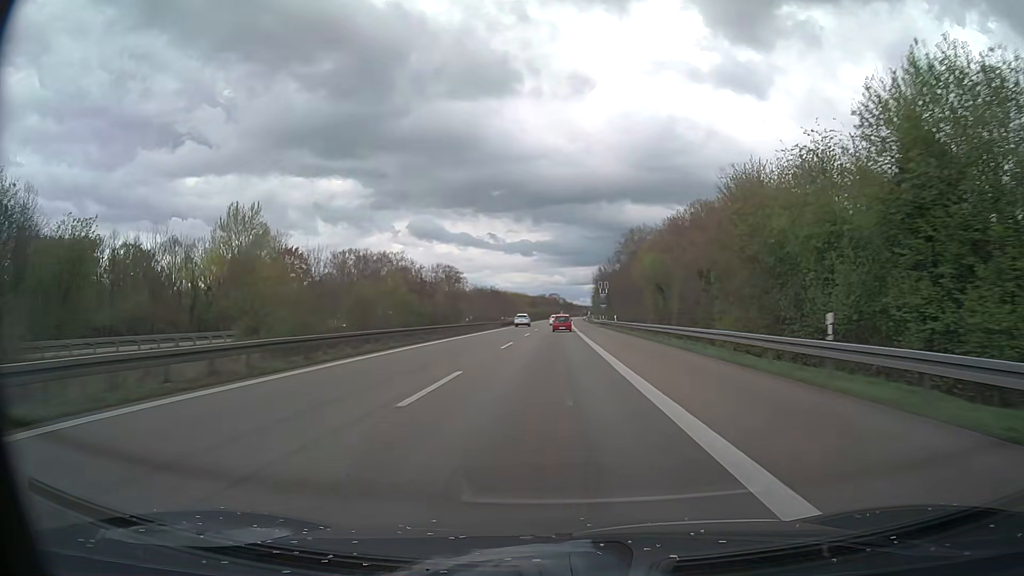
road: motorway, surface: asphalt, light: Day
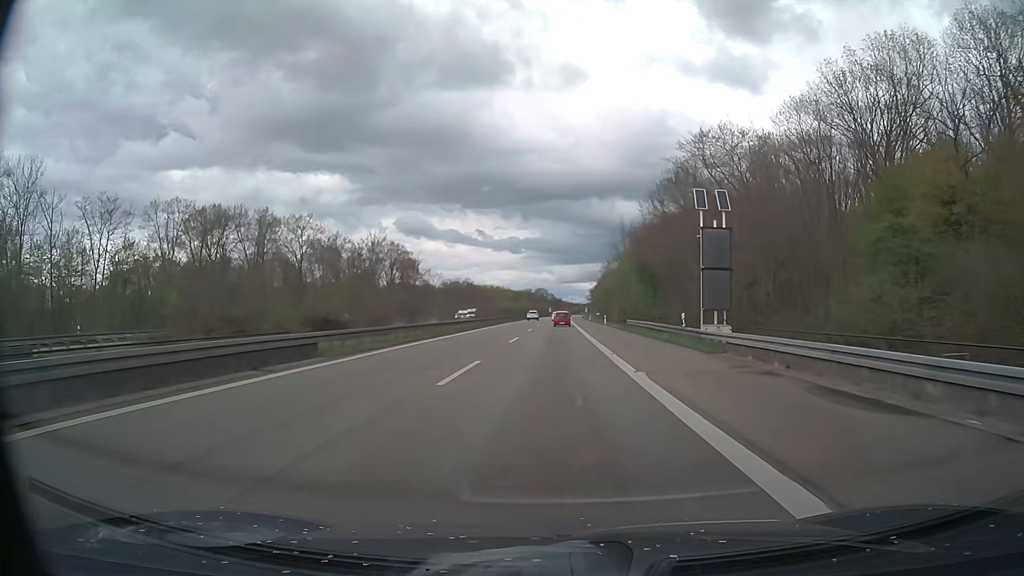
(+0.7, +87.2) m; +1°
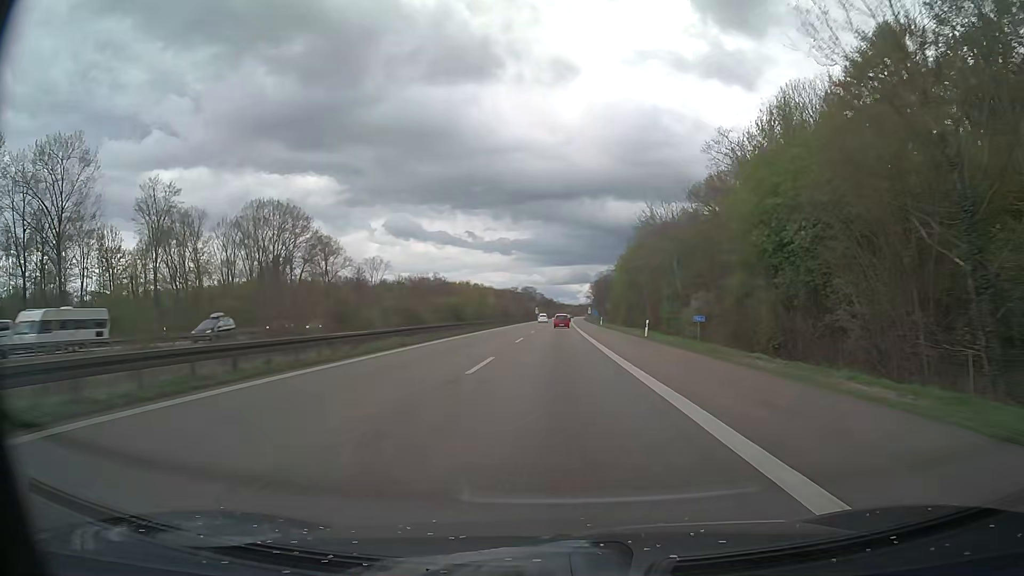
(+0.5, +87.1) m; +1°
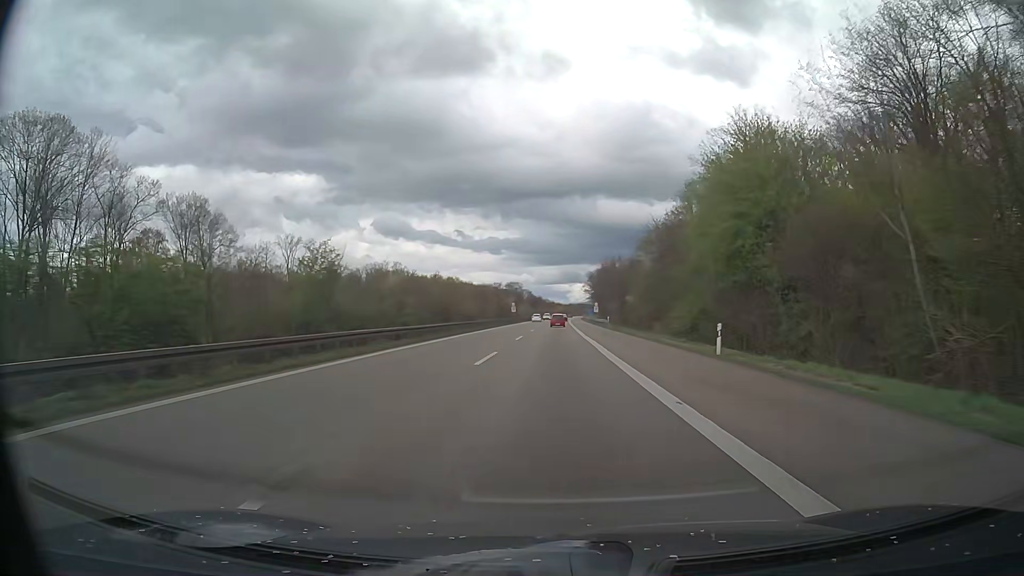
(+0.4, +69.6) m; +1°
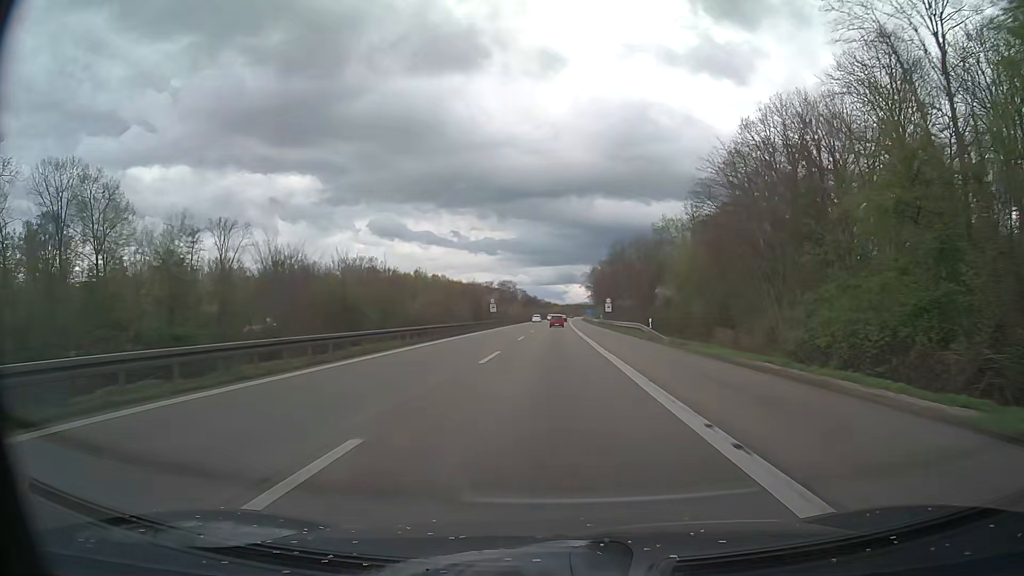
(+0.1, +34.8) m; 0°
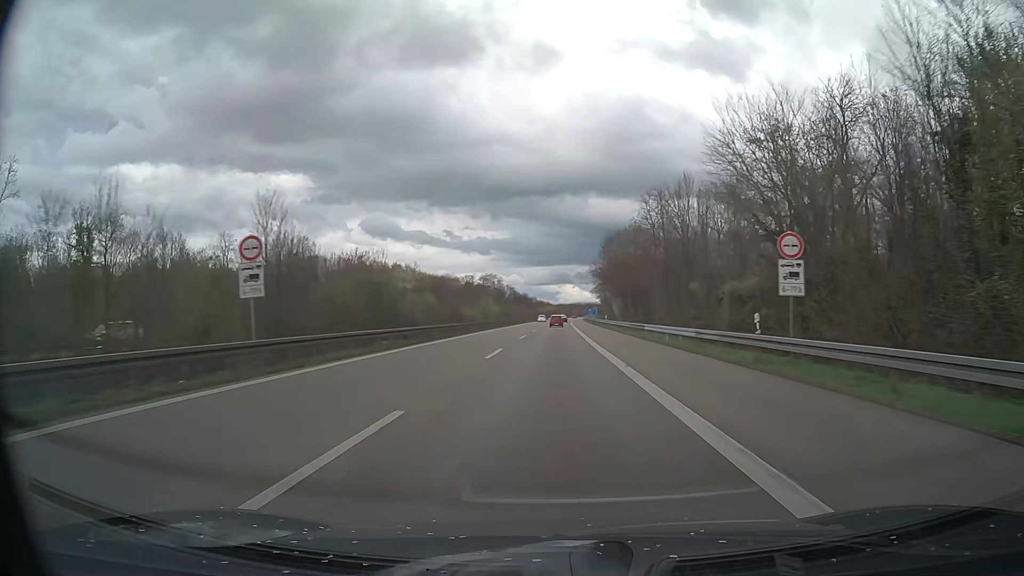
(+0.5, +69.6) m; +1°
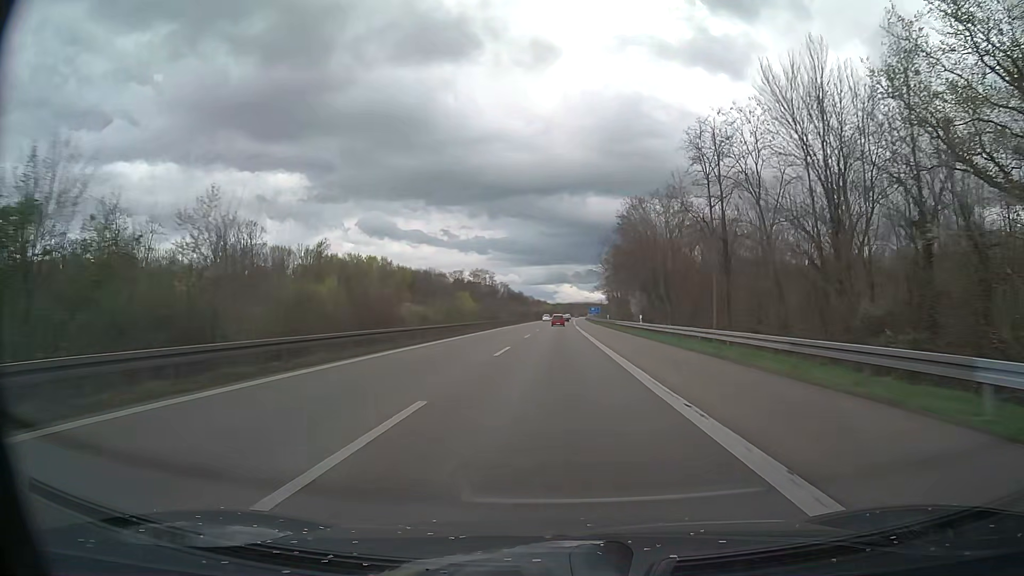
(+0.1, +34.8) m; 0°
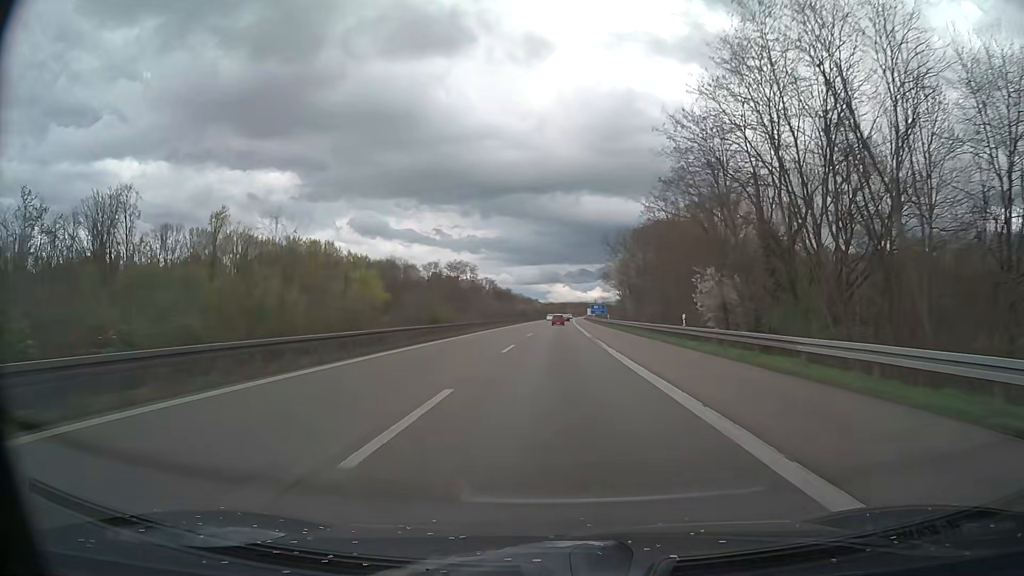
(+0.3, +52.2) m; +1°
(0, +10) (0, +20) (0, +30) (0, +40) (0, +50) (0, +60) (0, +70) (+1, +80) (+1, +90) (+1, +100) m
